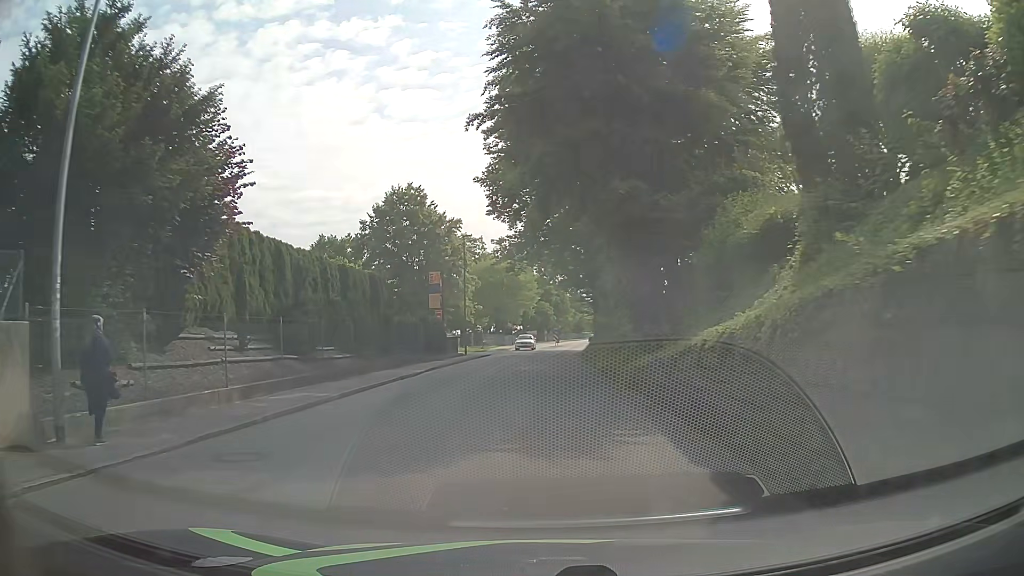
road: tertiary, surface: asphalt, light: Day
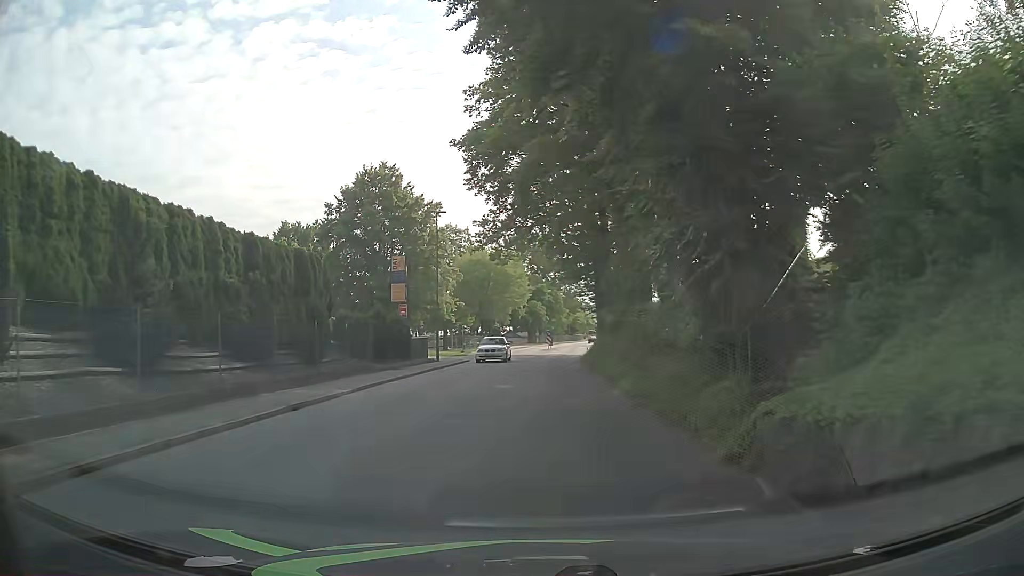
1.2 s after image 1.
(-0.1, +9.3) m; -1°
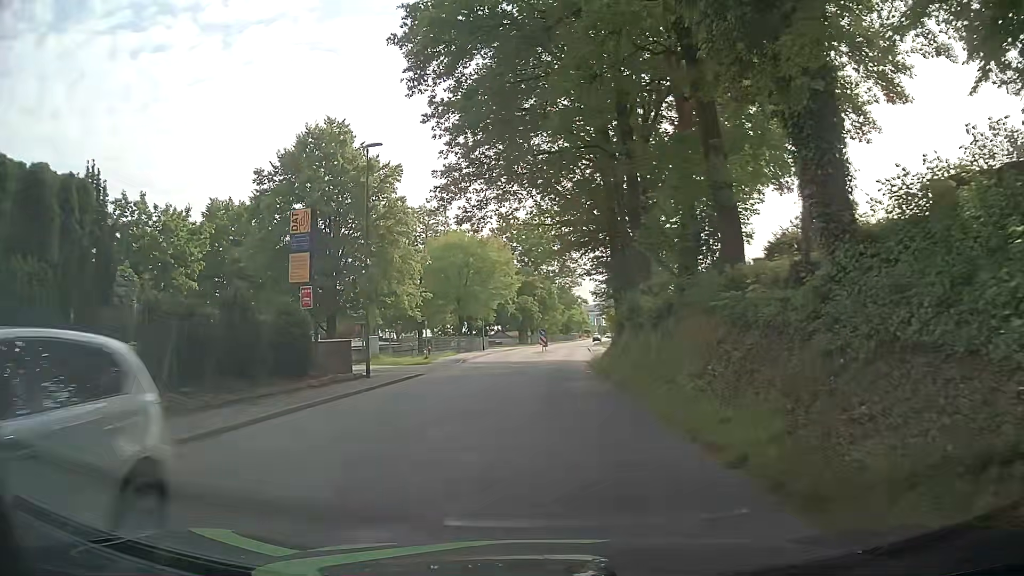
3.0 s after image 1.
(+0.1, +13.8) m; +1°
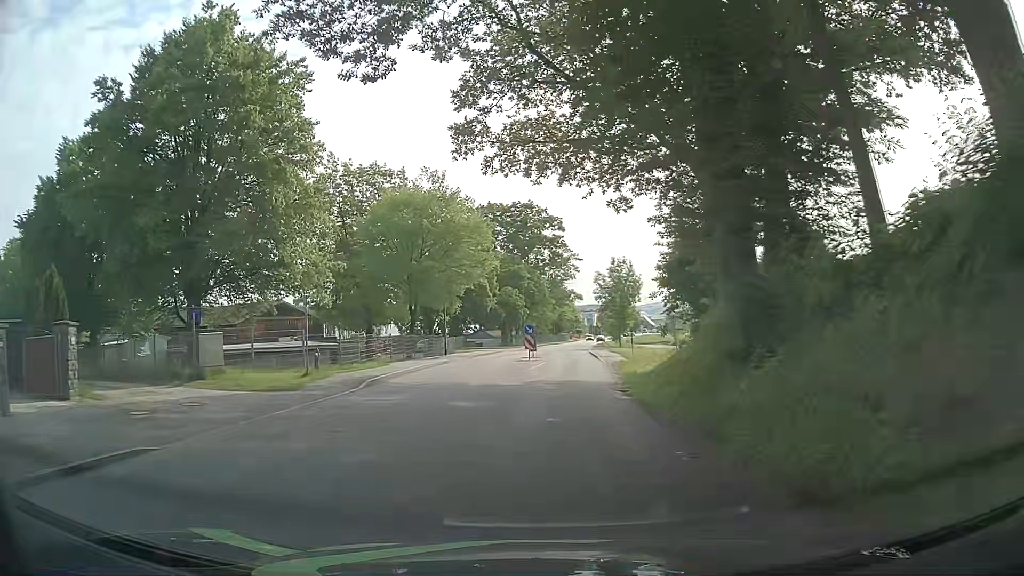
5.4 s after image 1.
(+0.2, +18.6) m; +2°
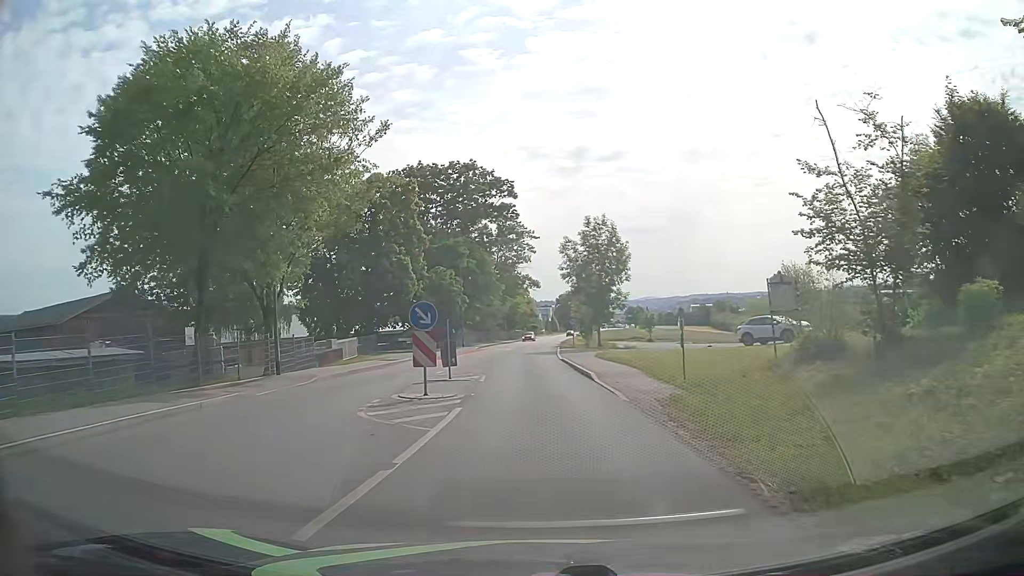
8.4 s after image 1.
(+0.7, +23.3) m; +4°
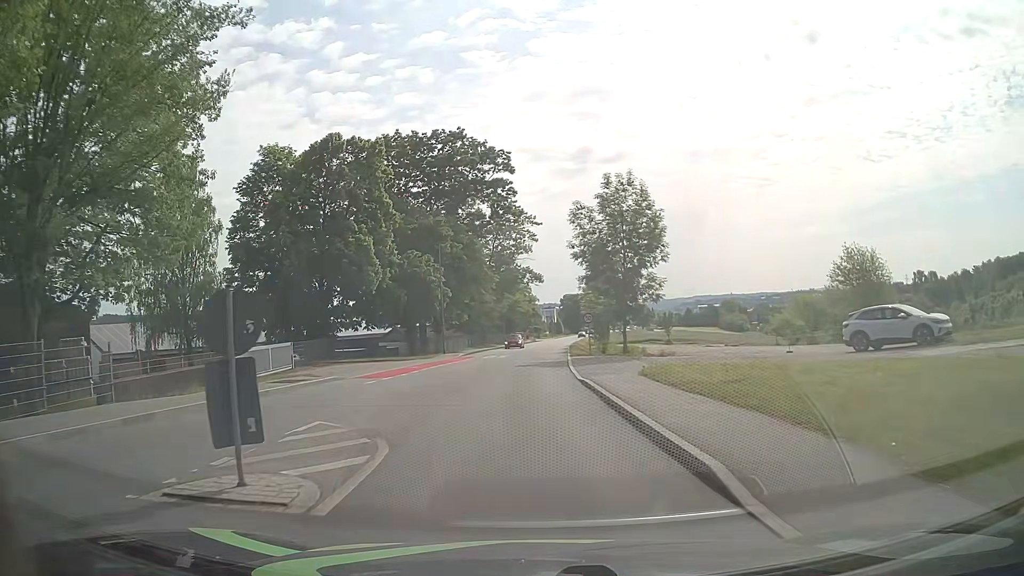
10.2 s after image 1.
(0.0, +14.1) m; 0°
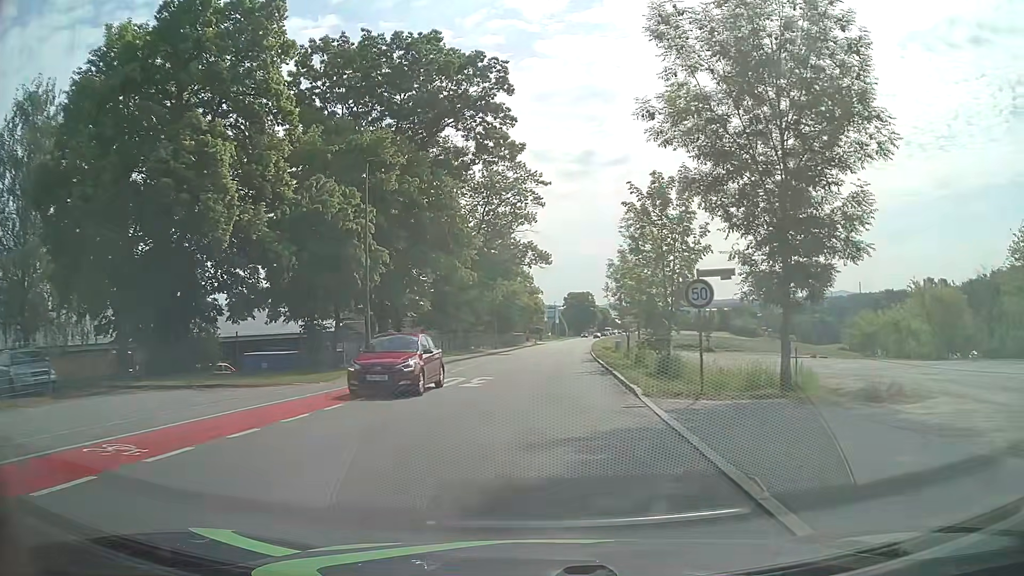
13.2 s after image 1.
(-0.5, +23.2) m; -1°
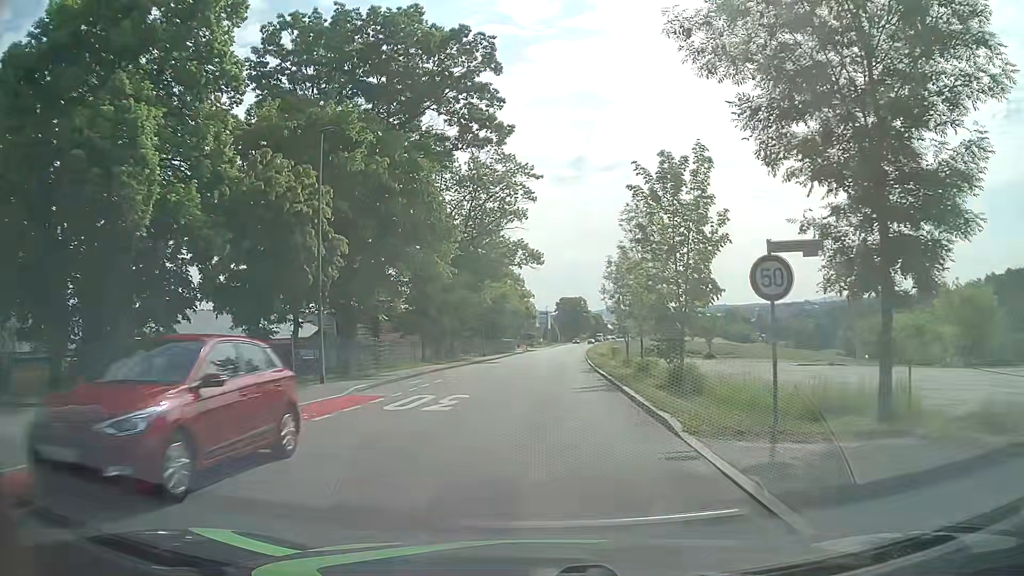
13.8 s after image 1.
(+0.1, +4.8) m; +1°
(0, +10) (0, +20) (+1, +30) (+1, +40) (+2, +50) (+2, +60) (+3, +70) (+4, +80) (+5, +90) (+6, +100) m
